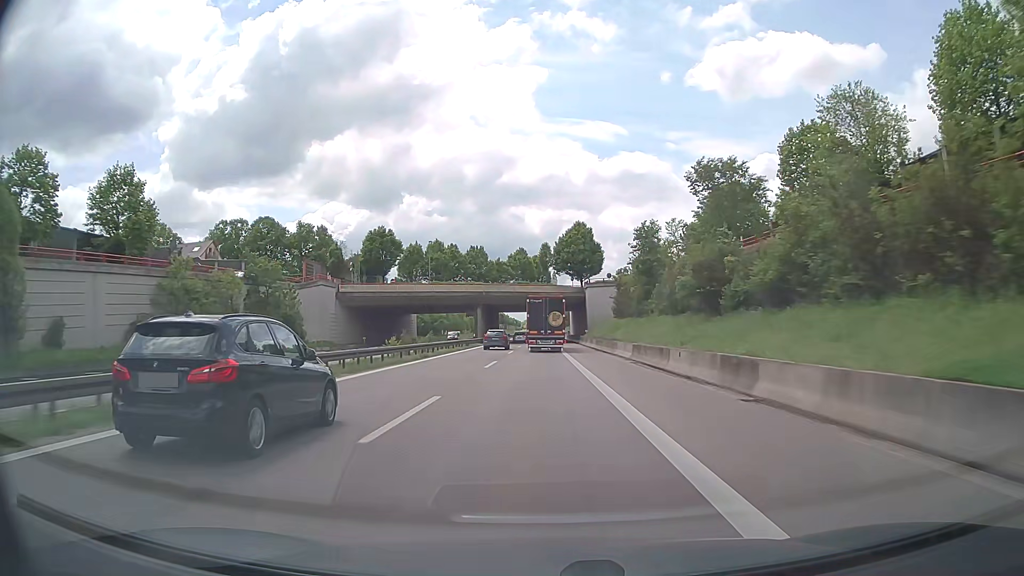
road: trunk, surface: asphalt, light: Day
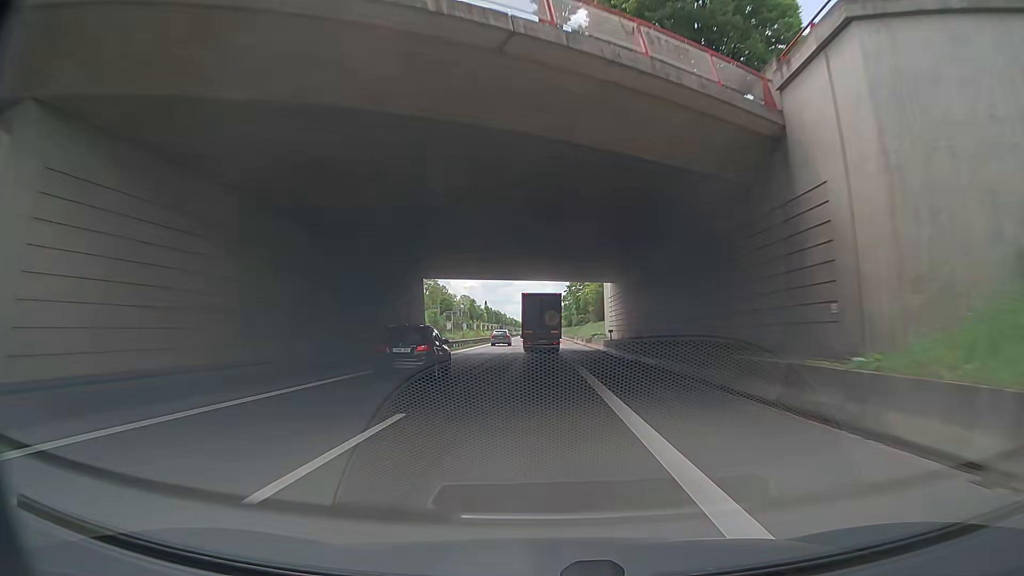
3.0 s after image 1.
(0.0, +75.4) m; 0°
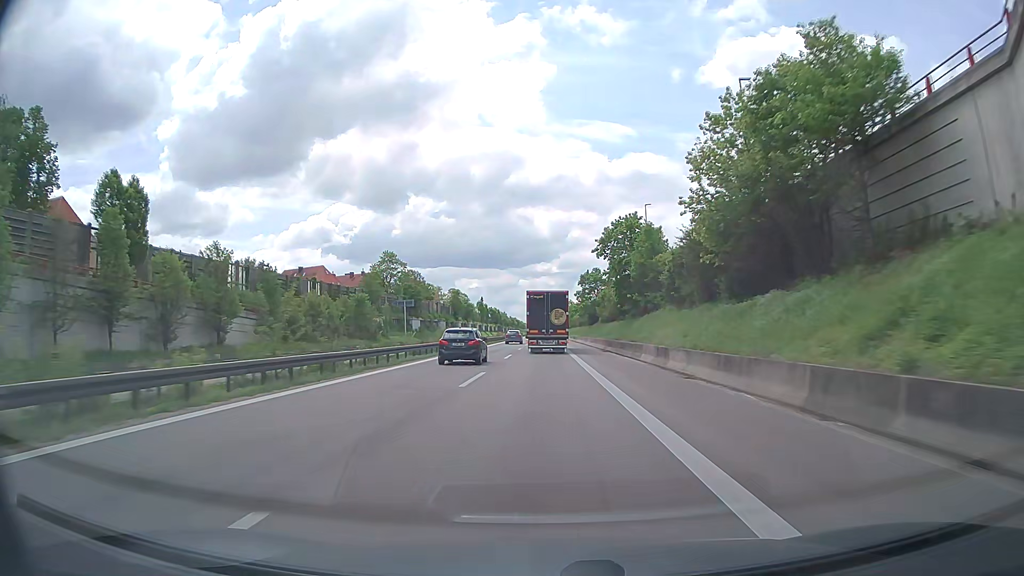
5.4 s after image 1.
(-1.1, +60.7) m; -1°
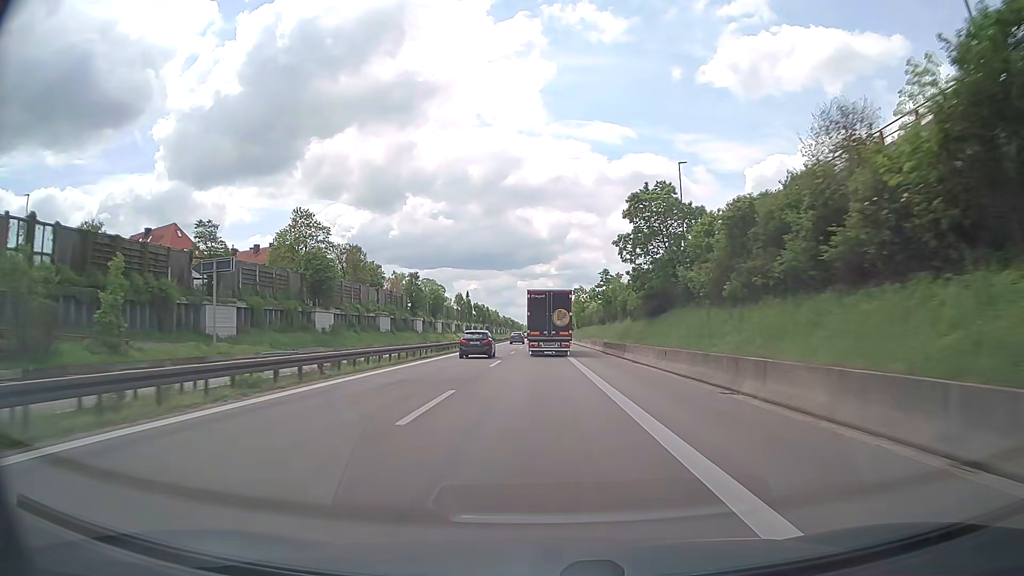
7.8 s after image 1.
(+0.4, +61.2) m; 0°
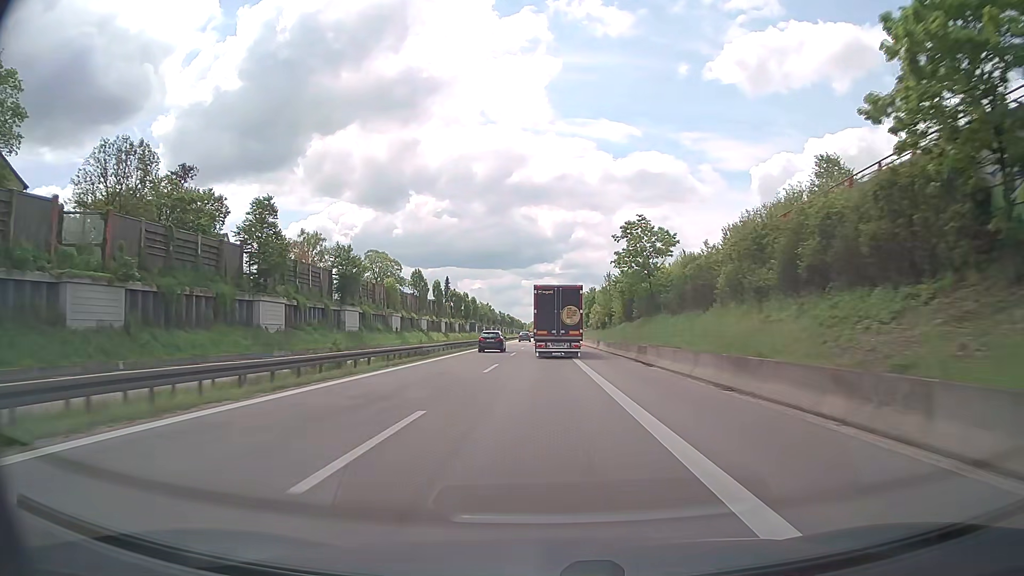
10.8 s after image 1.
(+0.3, +76.6) m; 0°
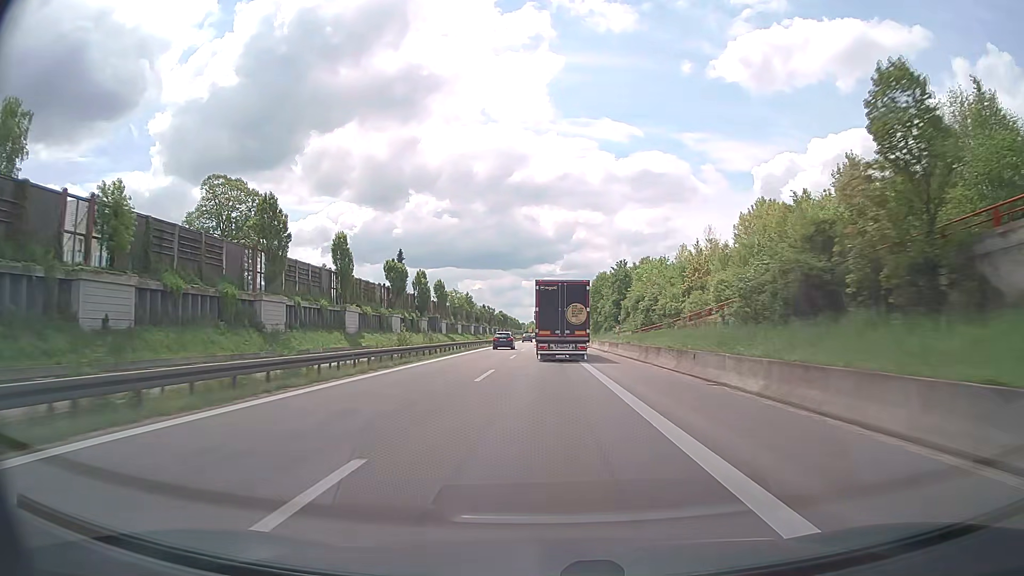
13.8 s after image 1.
(0.0, +76.9) m; 0°
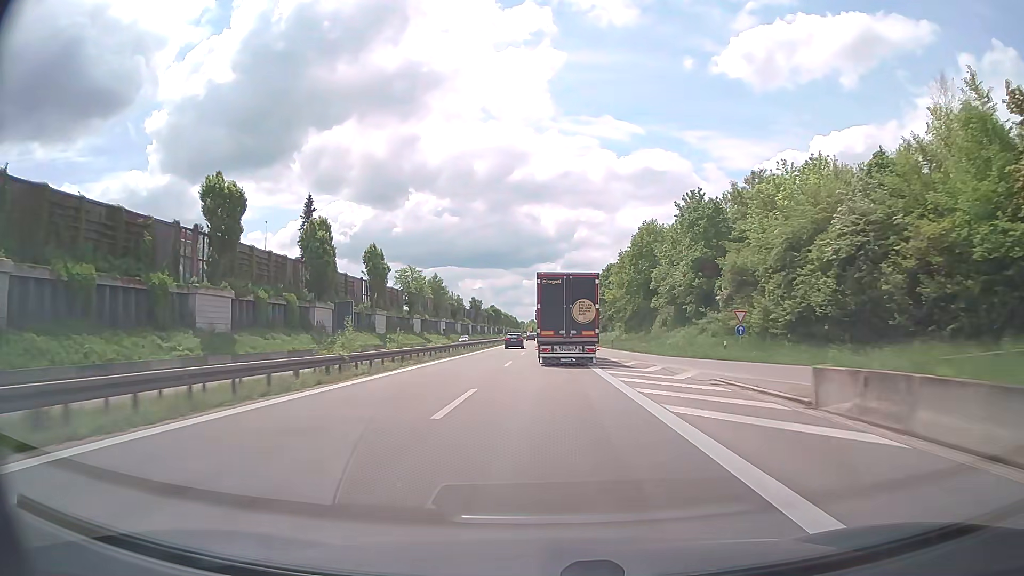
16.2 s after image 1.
(0.0, +62.8) m; 0°
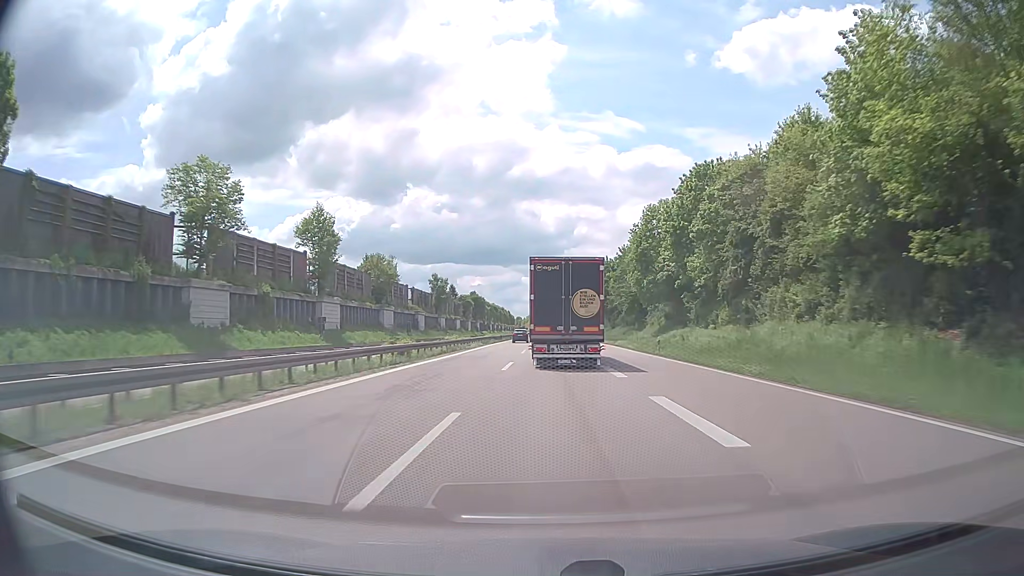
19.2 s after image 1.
(-0.1, +77.6) m; 0°
(0, +10) (0, +20) (0, +30) (0, +40) (0, +50) (0, +60) (0, +70) (0, +80) (0, +90) (0, +100) m
